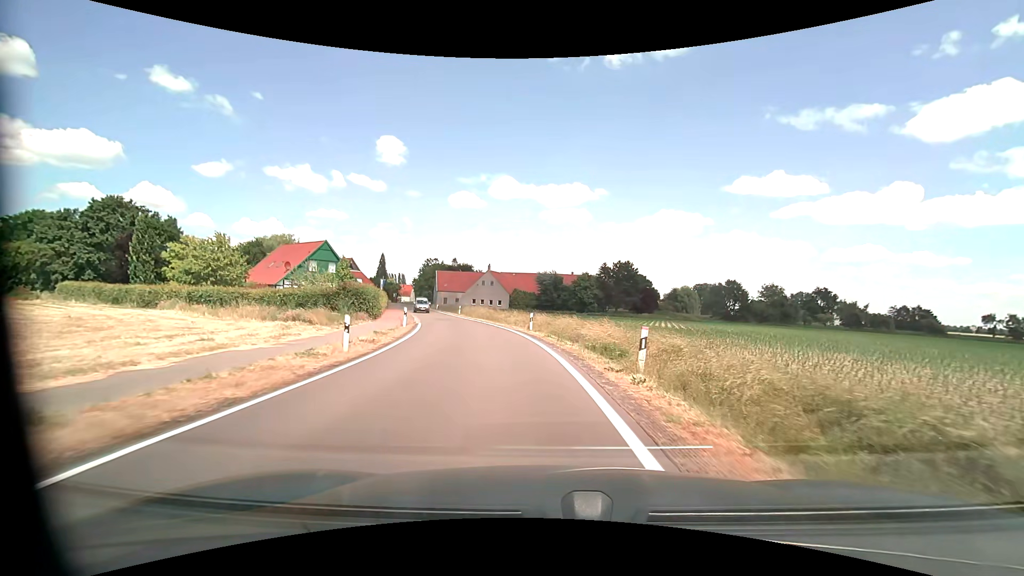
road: tertiary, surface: asphalt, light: Day
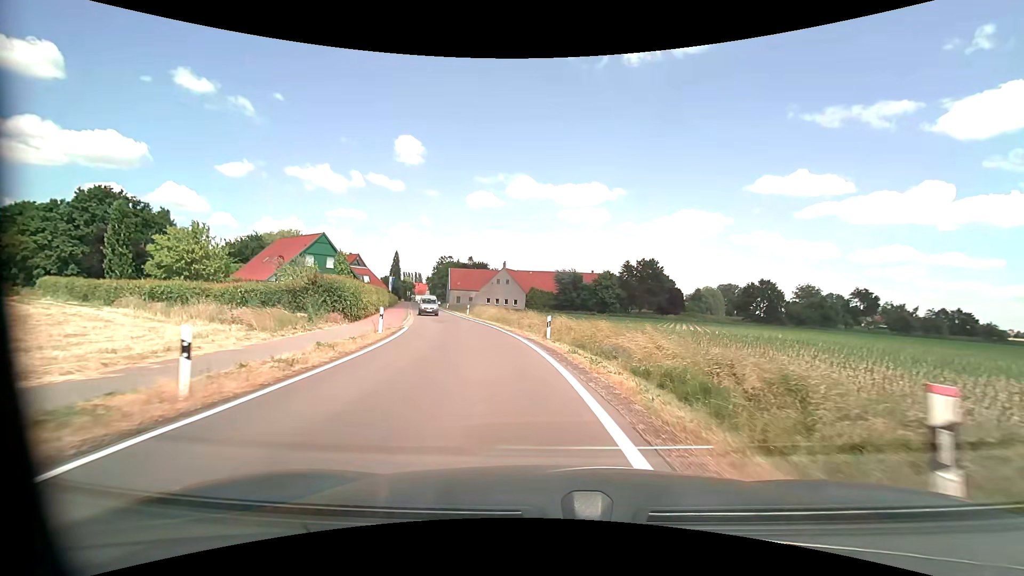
(-0.1, +6.9) m; -2°
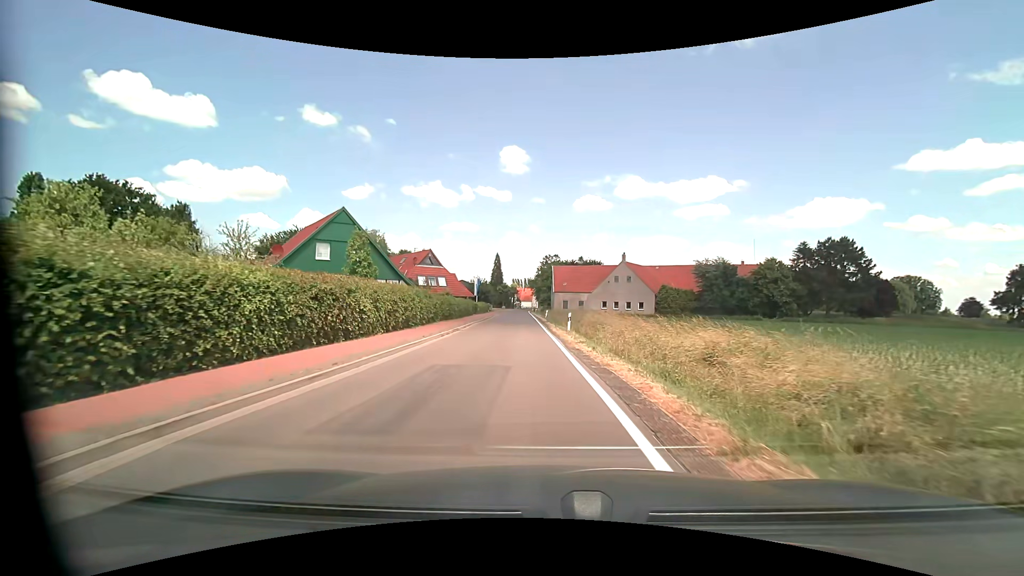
(-2.9, +26.3) m; -13°
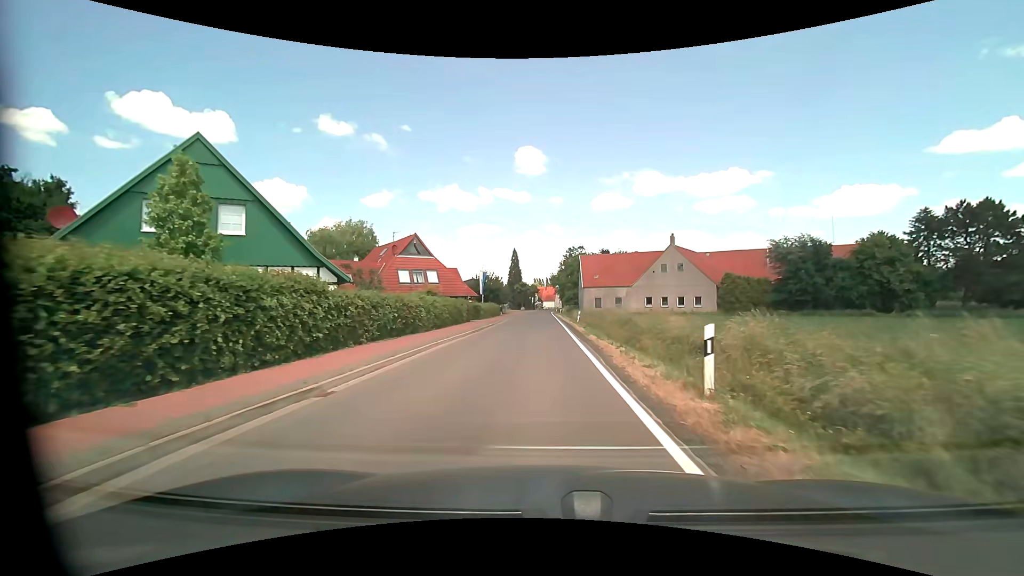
(-0.6, +20.2) m; -3°
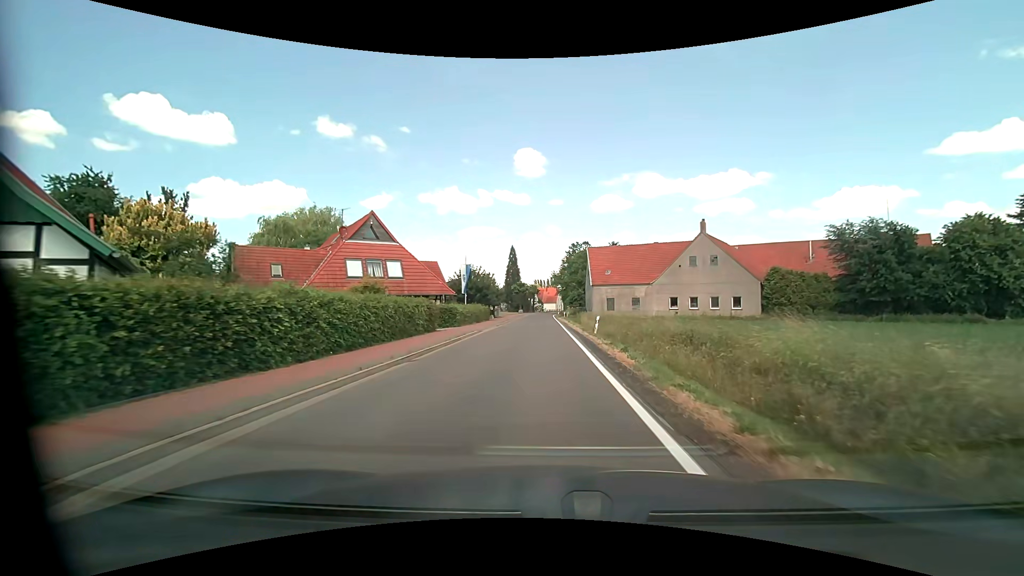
(0.0, +14.1) m; 0°
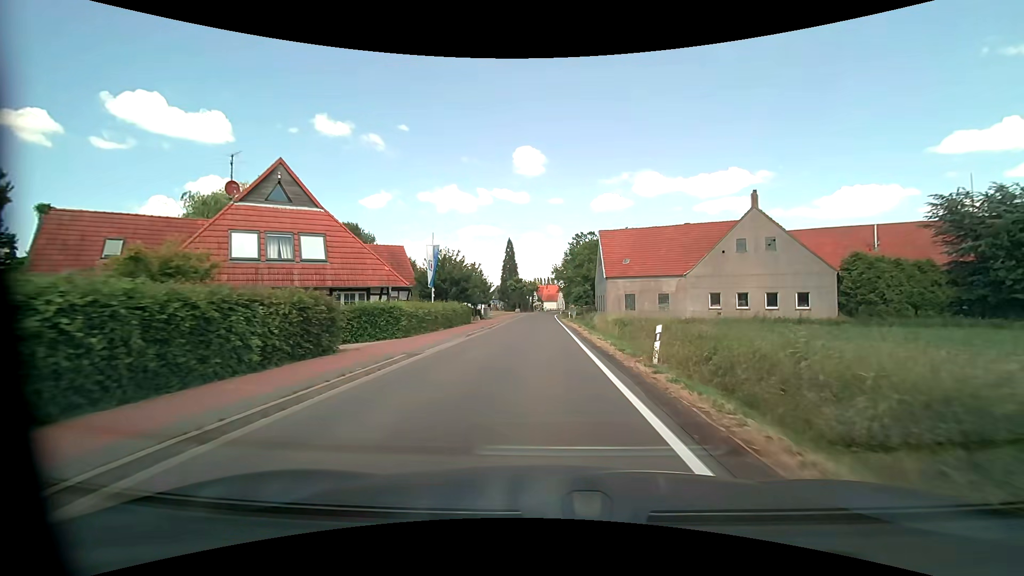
(0.0, +14.5) m; 0°
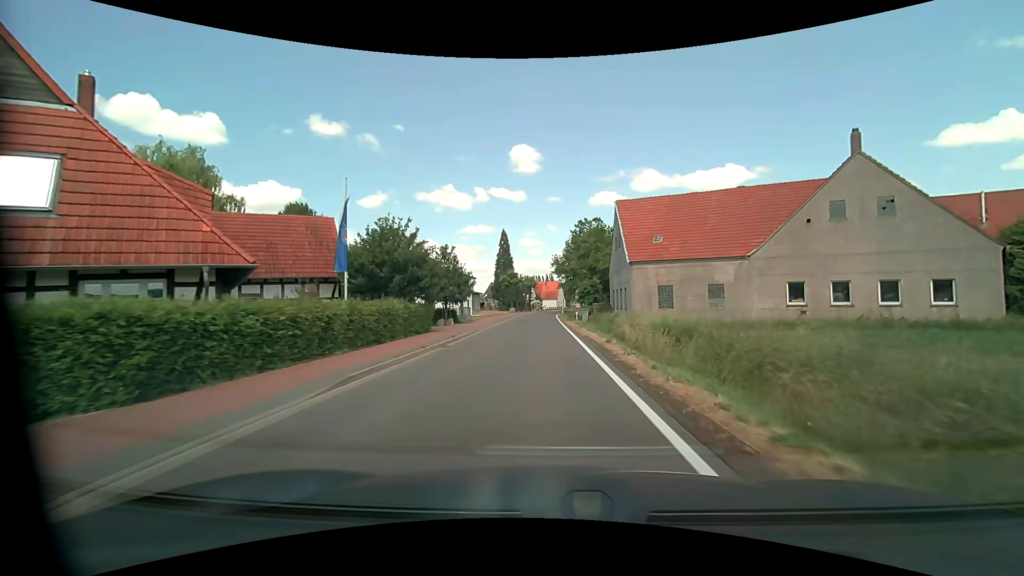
(0.0, +15.0) m; 0°
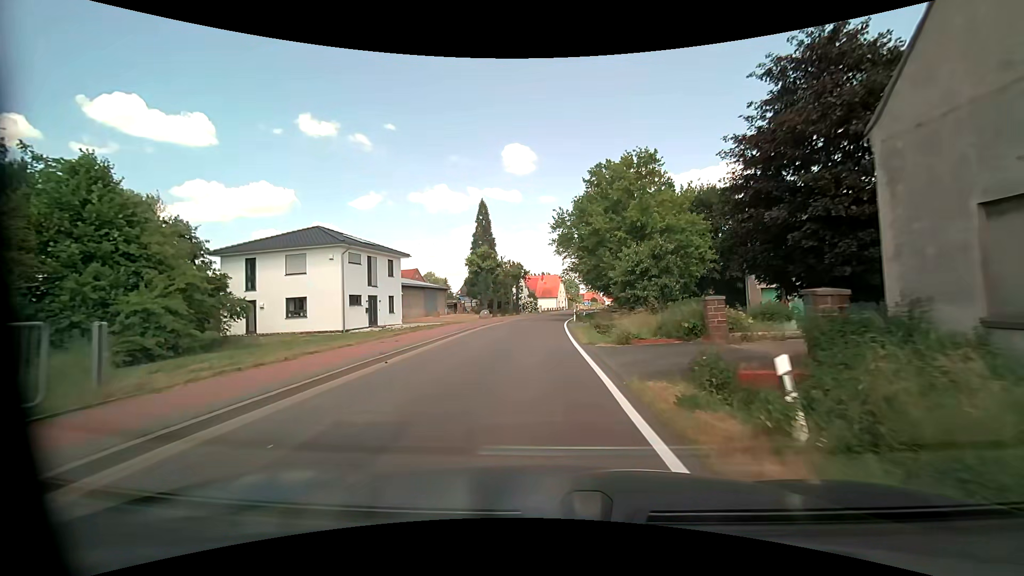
(+0.1, +38.1) m; 0°
(0, +10) (0, +20) (0, +30) (0, +40) (+1, +50) (+2, +60) (+3, +70) (+5, +80) (+6, +90) (+8, +99) m
